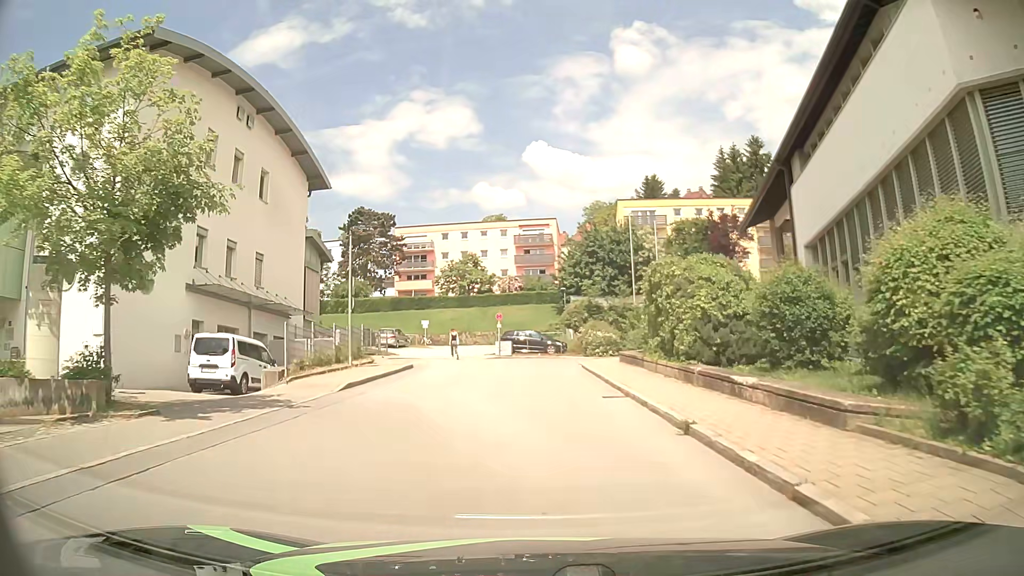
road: tertiary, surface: asphalt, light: Day
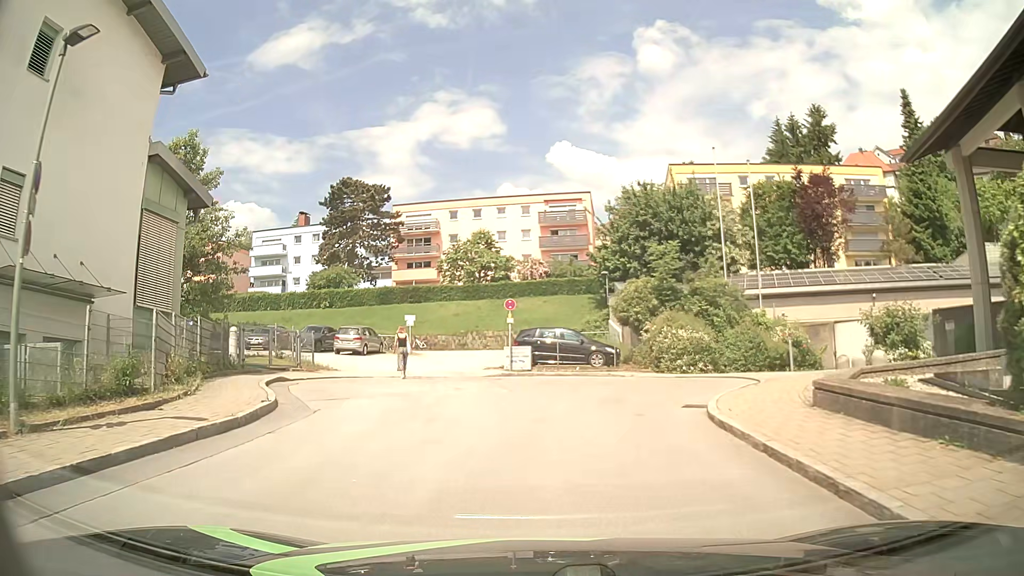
(-0.1, +16.9) m; -1°
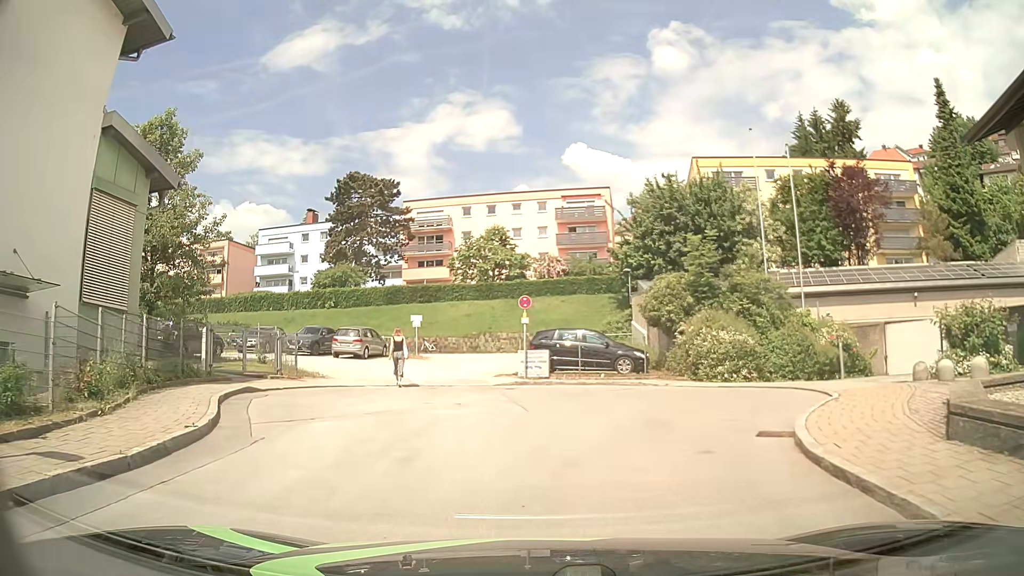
(-0.1, +3.1) m; -2°
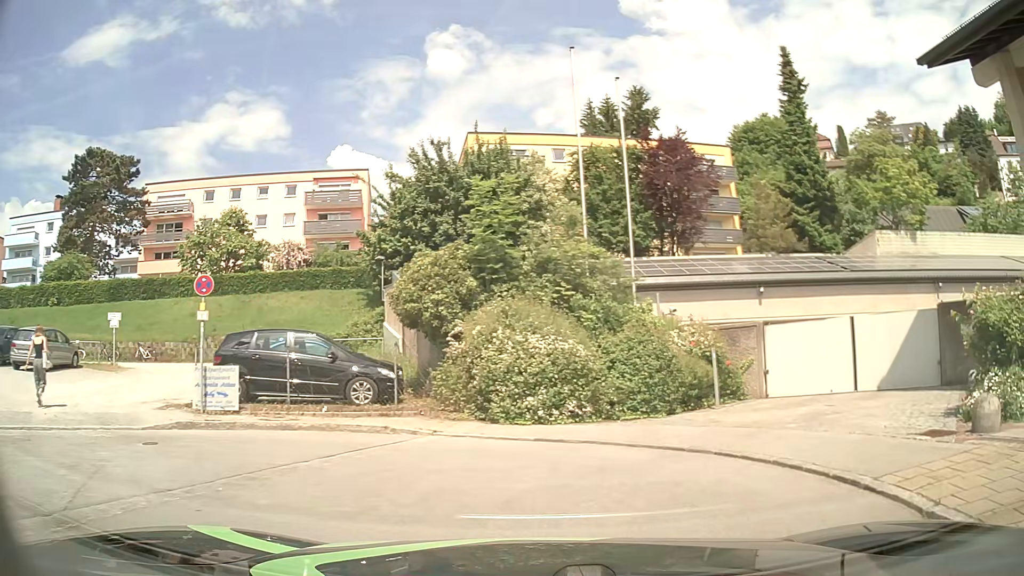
(+0.9, +8.7) m; +21°
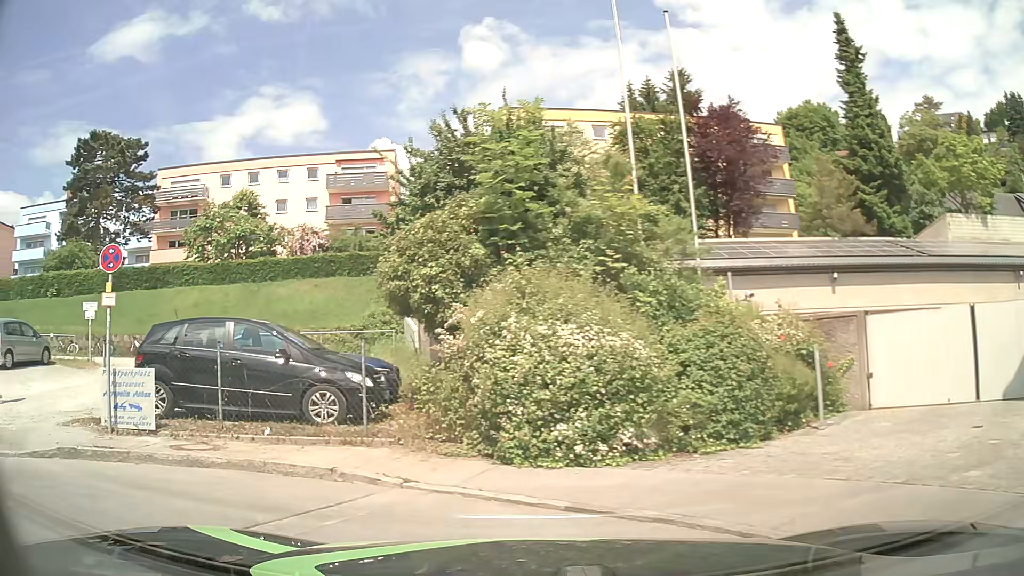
(+0.2, +4.2) m; -4°
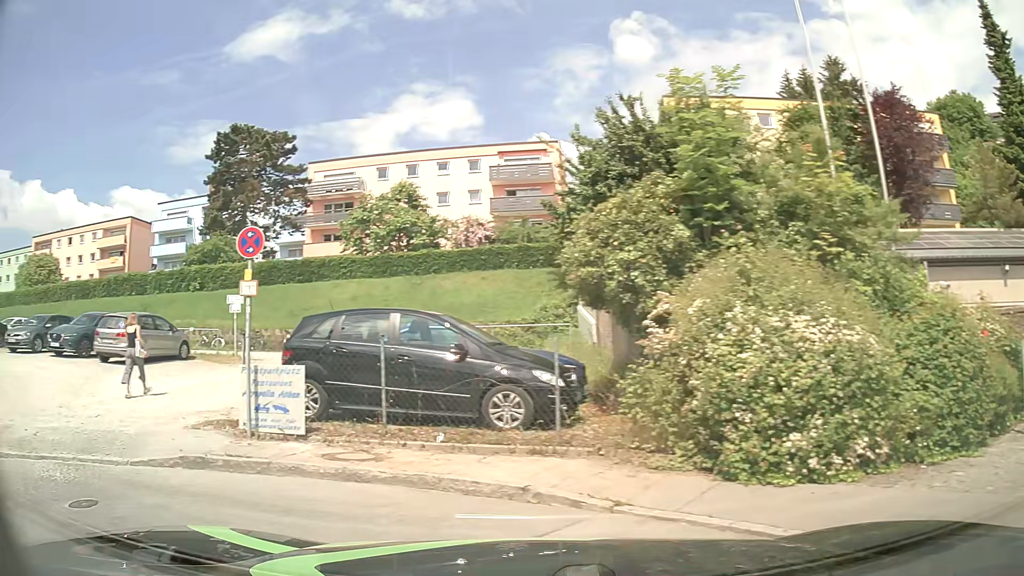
(-0.1, +1.2) m; -13°
